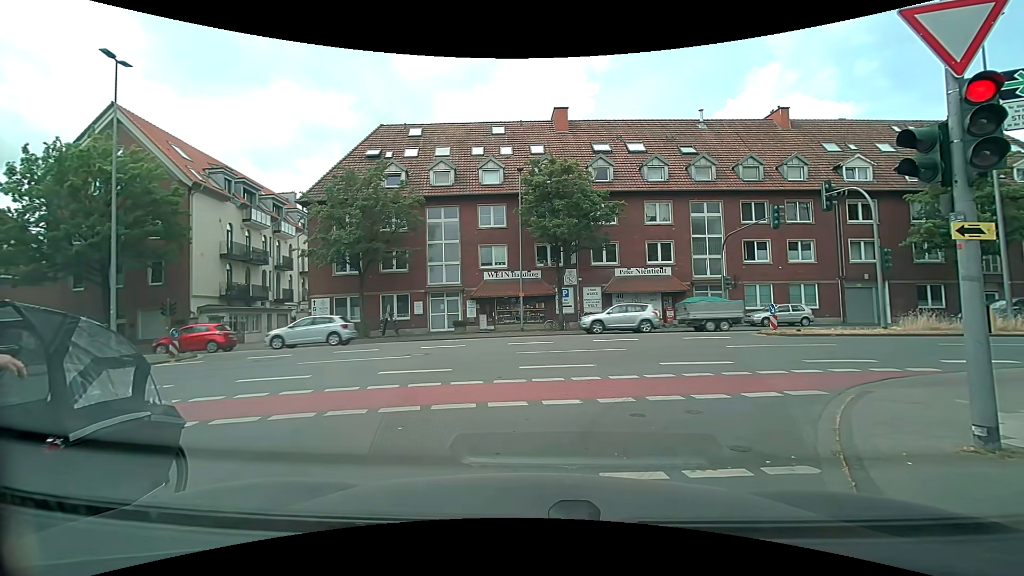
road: residential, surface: asphalt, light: Day
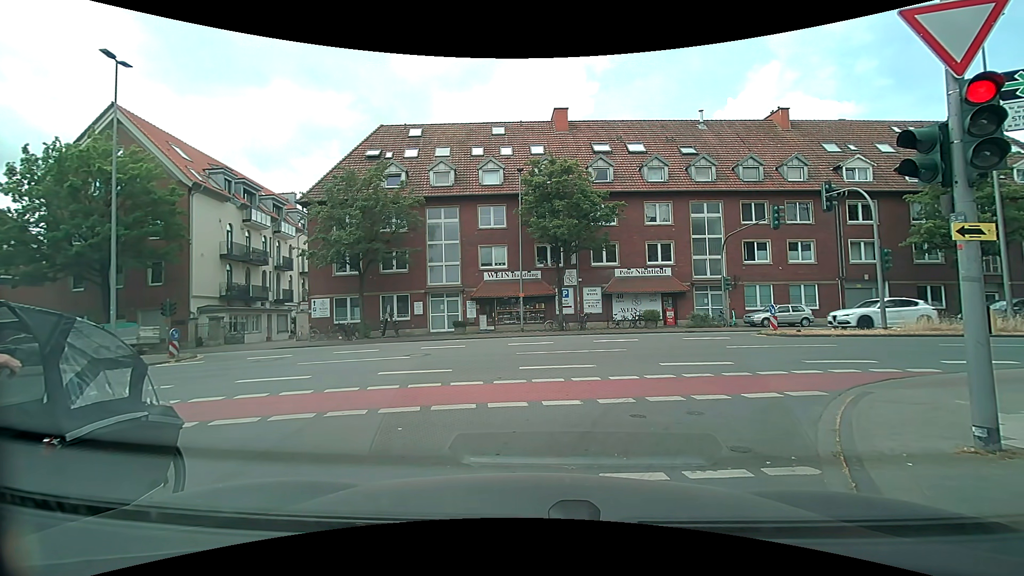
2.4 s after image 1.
(0.0, +0.1) m; 0°
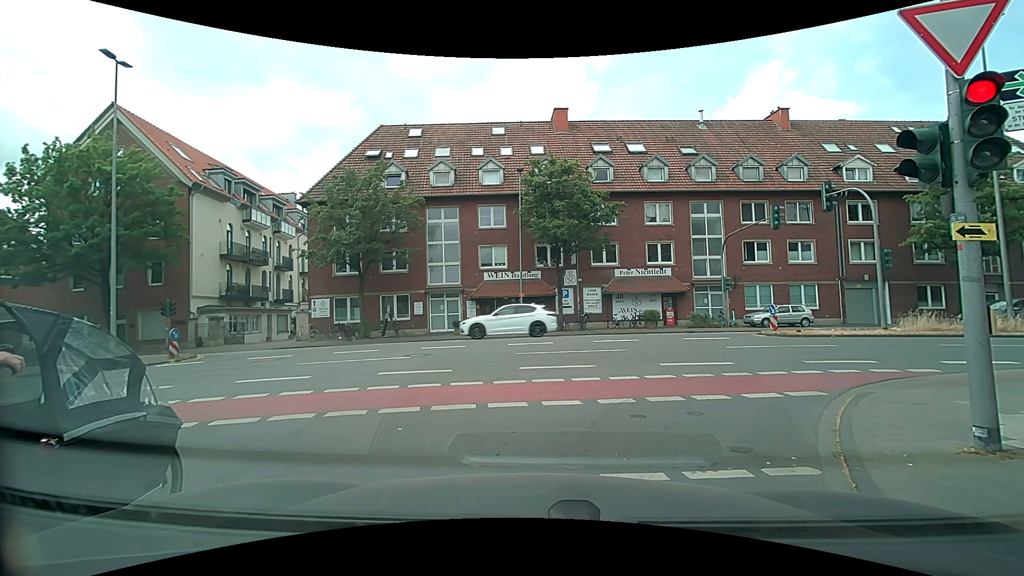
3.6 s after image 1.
(0.0, 0.0) m; 0°
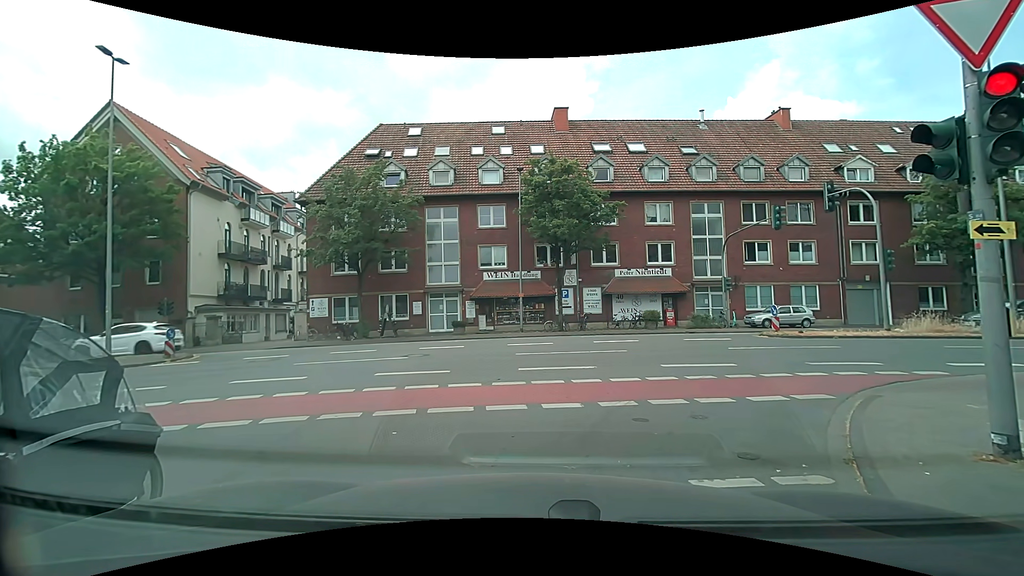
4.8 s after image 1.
(0.0, +0.1) m; 0°
